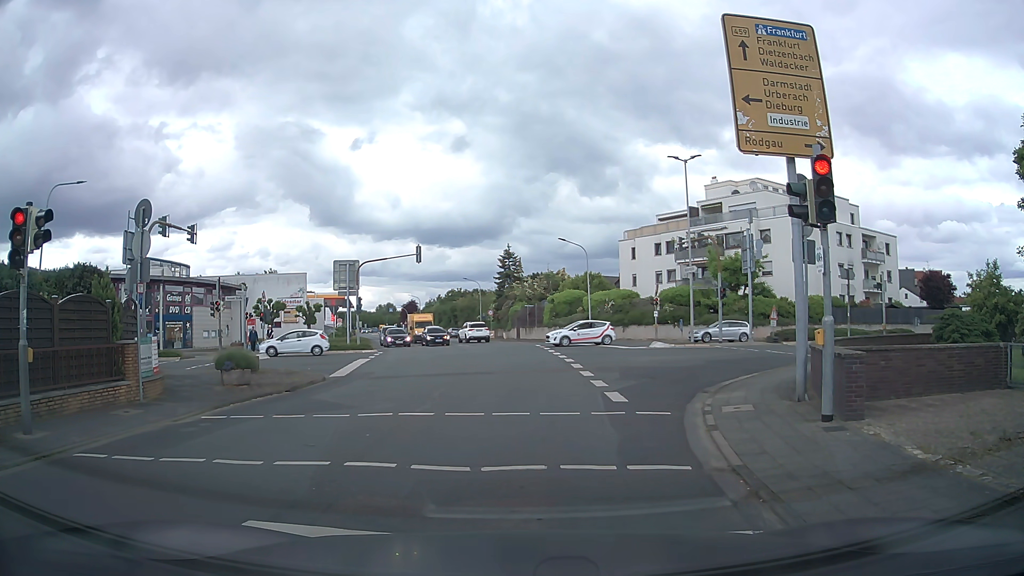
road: tertiary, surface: asphalt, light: Day
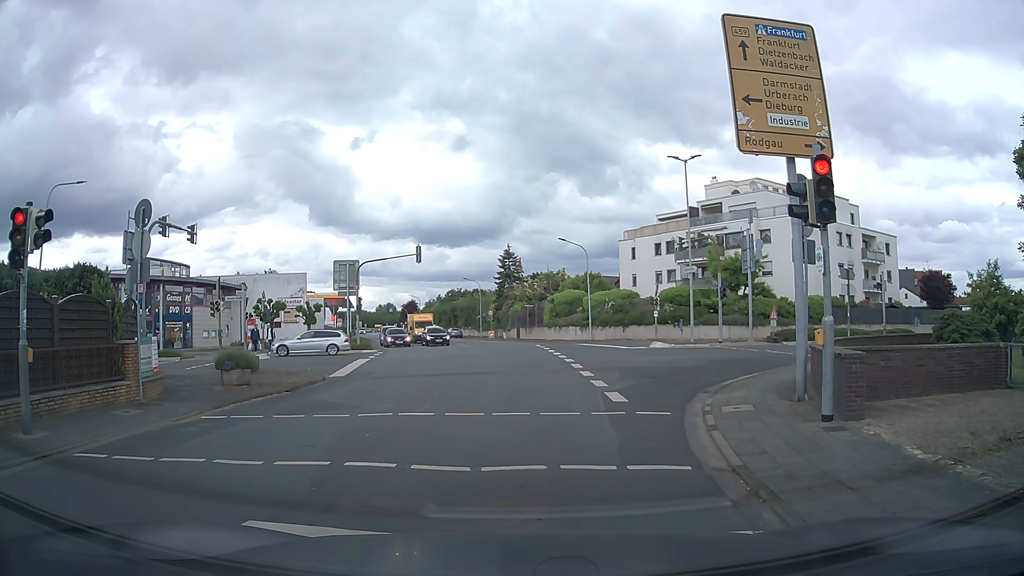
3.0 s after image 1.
(0.0, 0.0) m; 0°
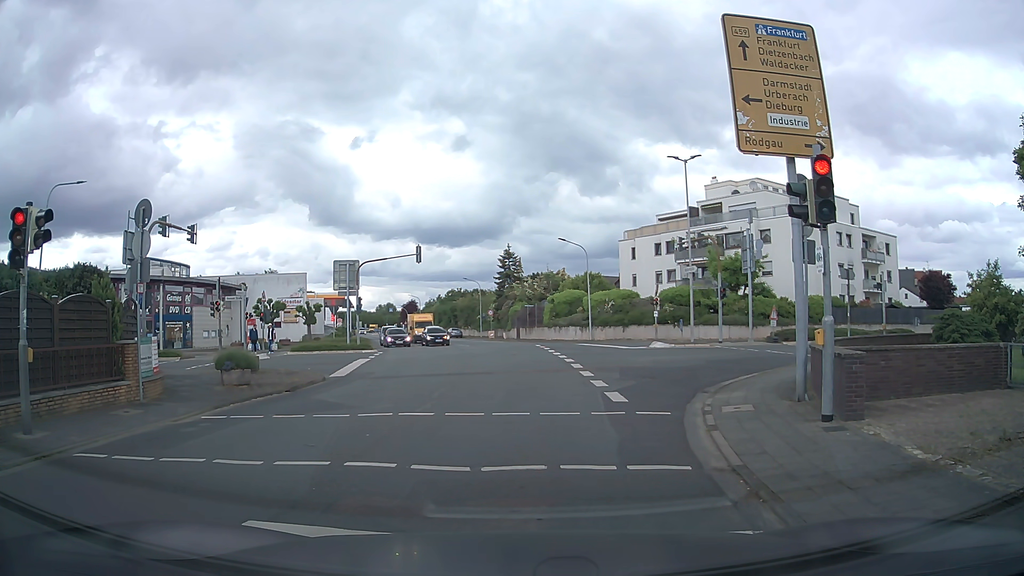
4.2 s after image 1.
(0.0, 0.0) m; 0°
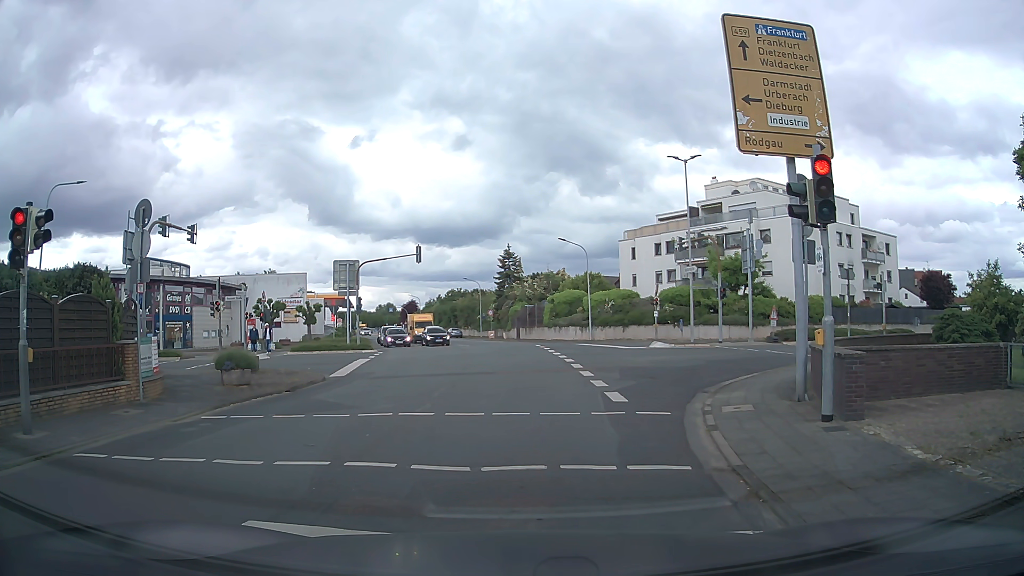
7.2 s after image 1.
(0.0, 0.0) m; 0°
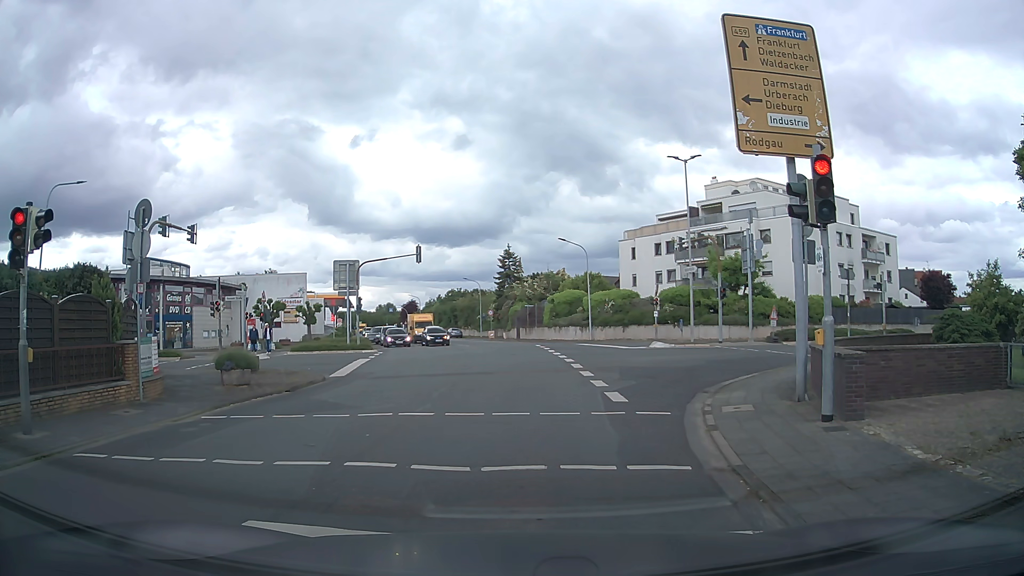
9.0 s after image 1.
(0.0, 0.0) m; 0°
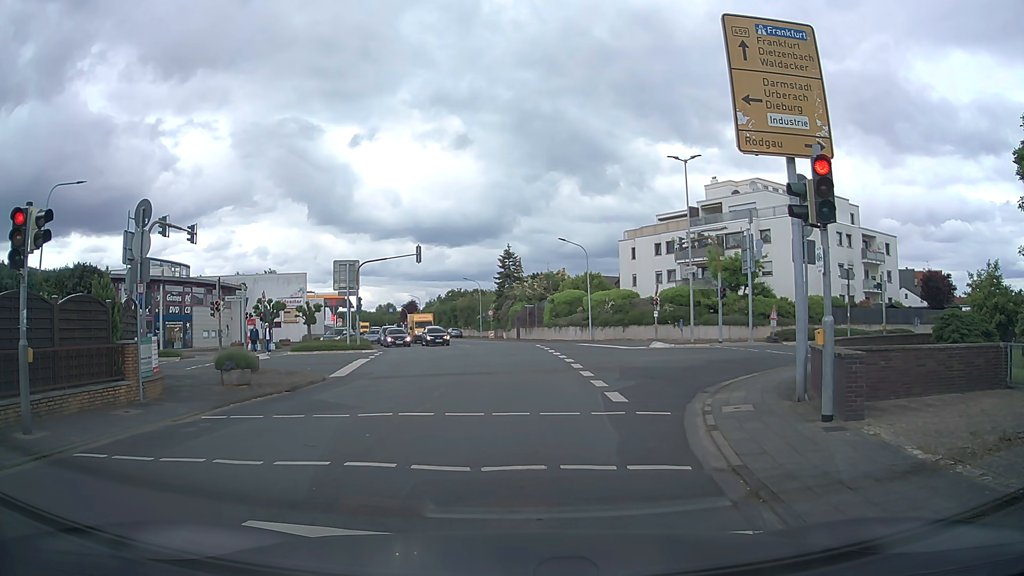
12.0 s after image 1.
(0.0, 0.0) m; 0°
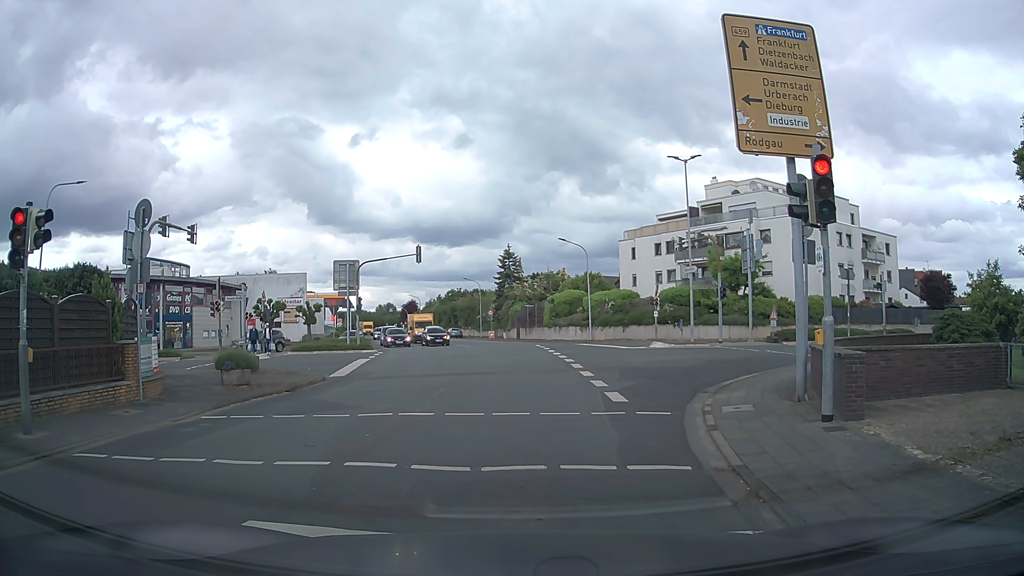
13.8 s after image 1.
(0.0, 0.0) m; 0°
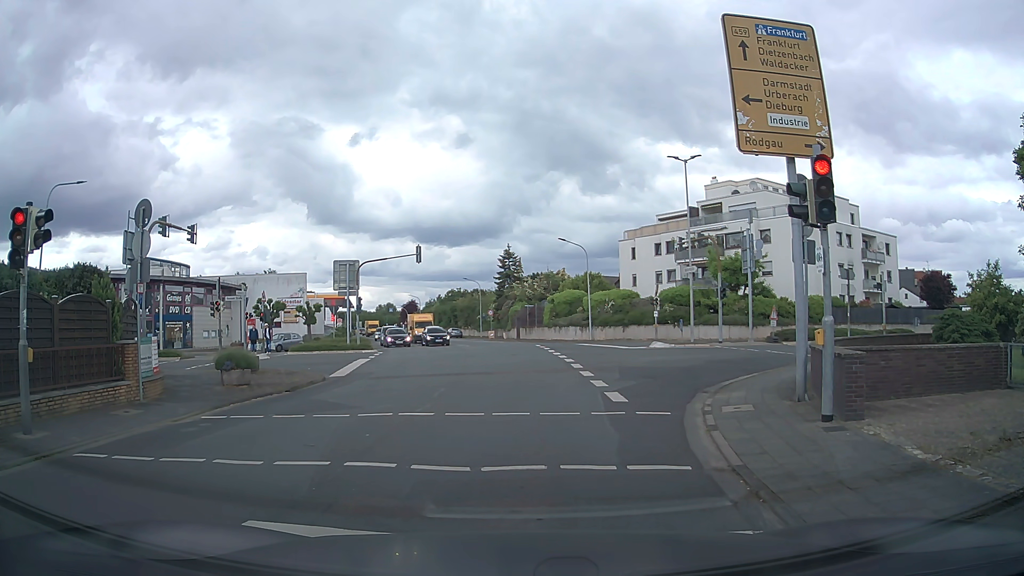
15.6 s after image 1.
(0.0, 0.0) m; 0°
(0, +10) (-1, +20) (-1, +30) (-2, +40) (-3, +50) (-6, +59) (-9, +69) (-12, +78) (-15, +88) (-18, +98) m
